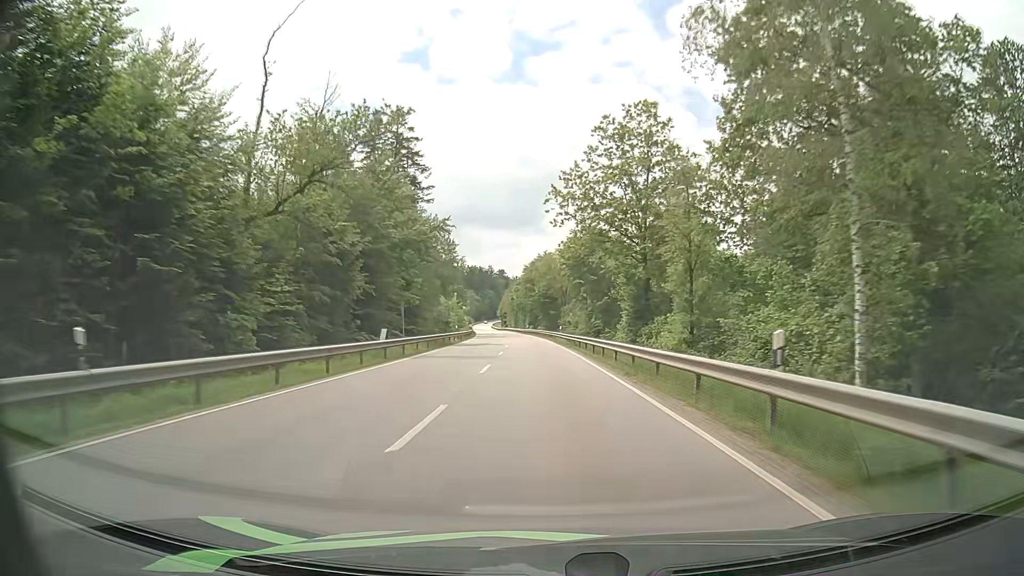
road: secondary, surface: asphalt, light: Day
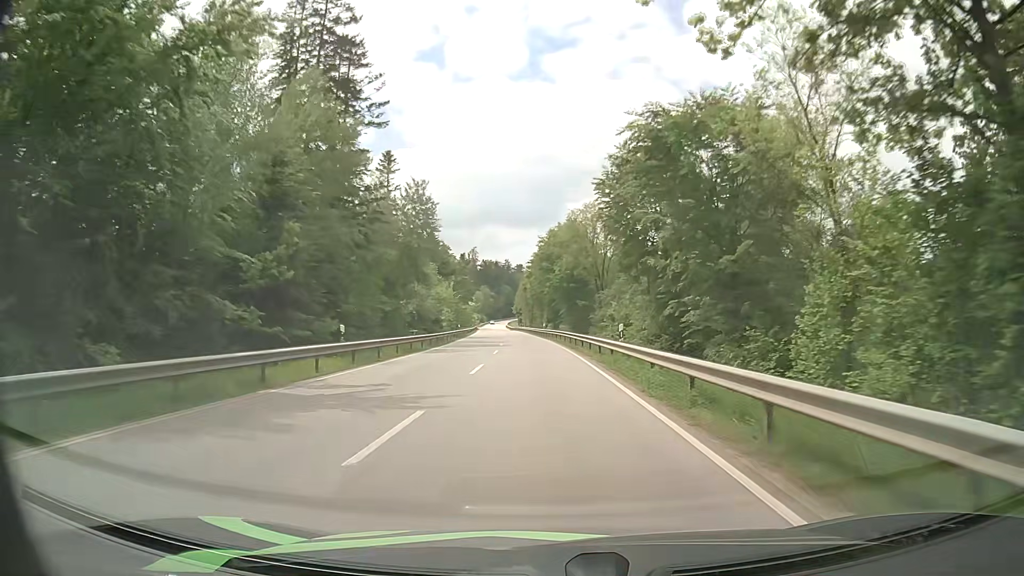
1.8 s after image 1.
(-0.5, +36.9) m; -2°
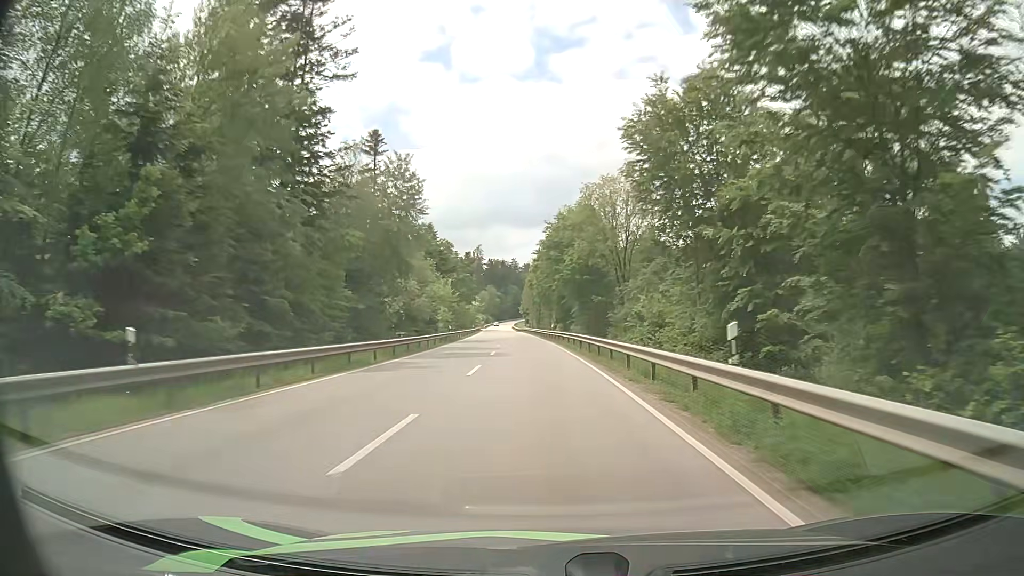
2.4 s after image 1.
(-0.1, +12.4) m; -1°
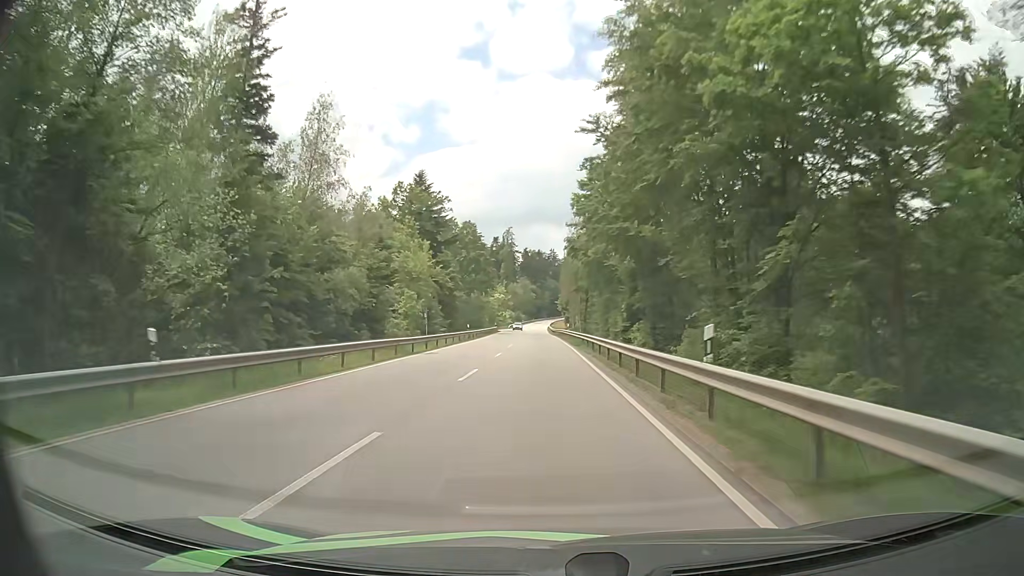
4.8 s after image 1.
(-1.3, +49.7) m; -3°
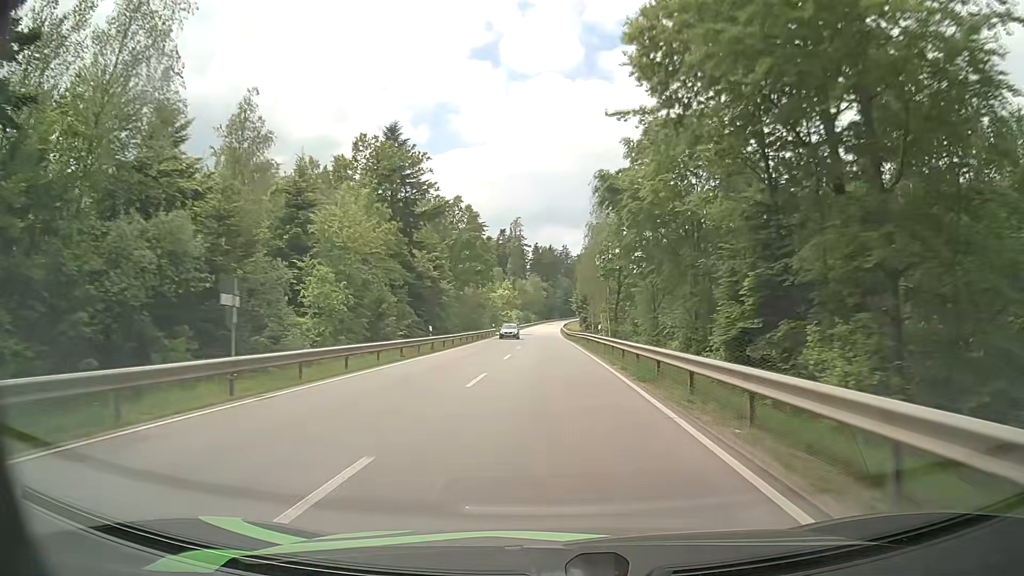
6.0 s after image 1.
(-0.3, +25.0) m; -2°
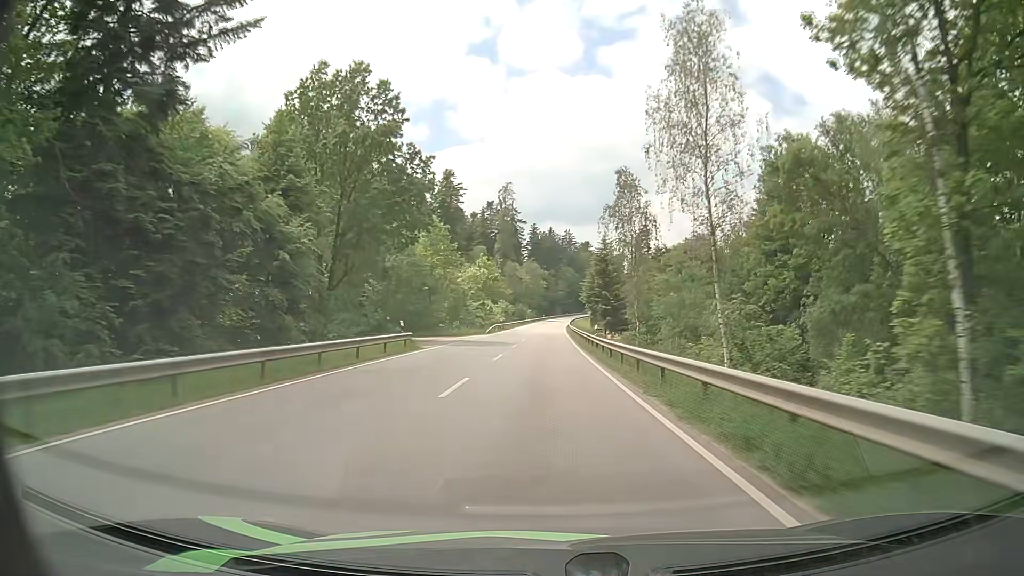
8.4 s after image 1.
(+0.5, +50.4) m; 0°
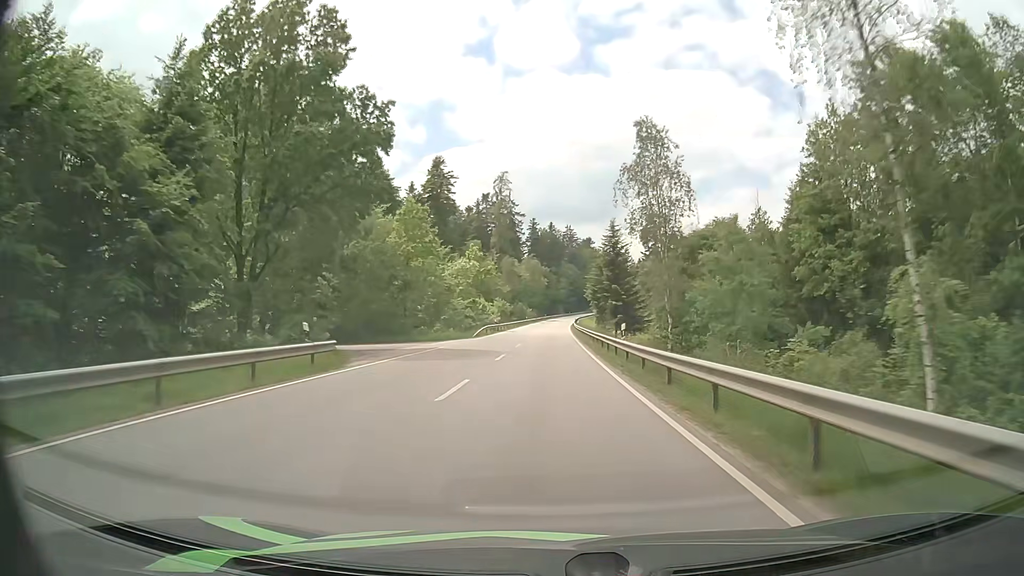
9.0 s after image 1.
(0.0, +12.7) m; 0°
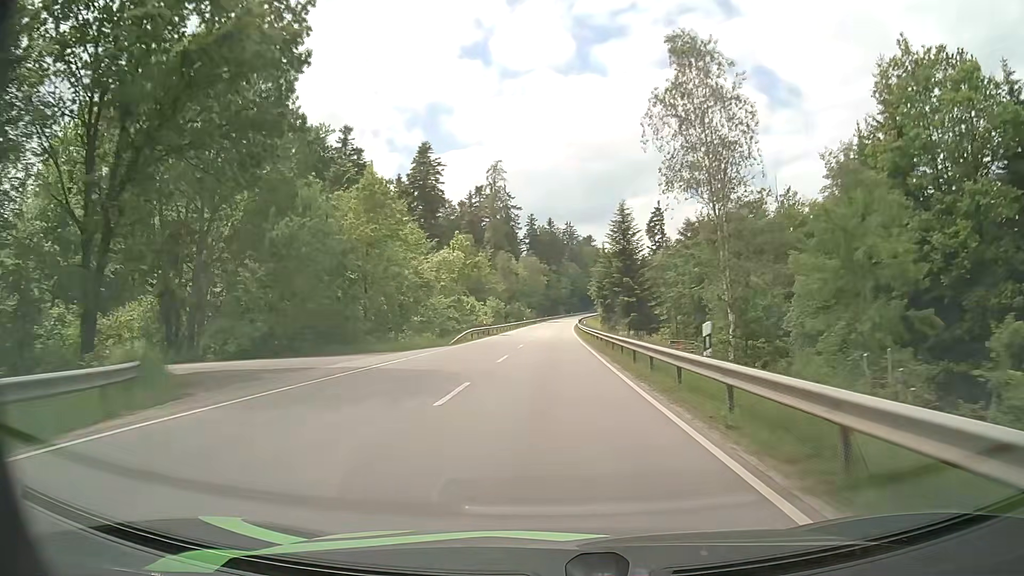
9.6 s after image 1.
(0.0, +12.7) m; 0°
(0, +10) (0, +20) (0, +30) (0, +40) (0, +50) (0, +60) (0, +70) (0, +80) (+1, +90) (+1, +100) m
